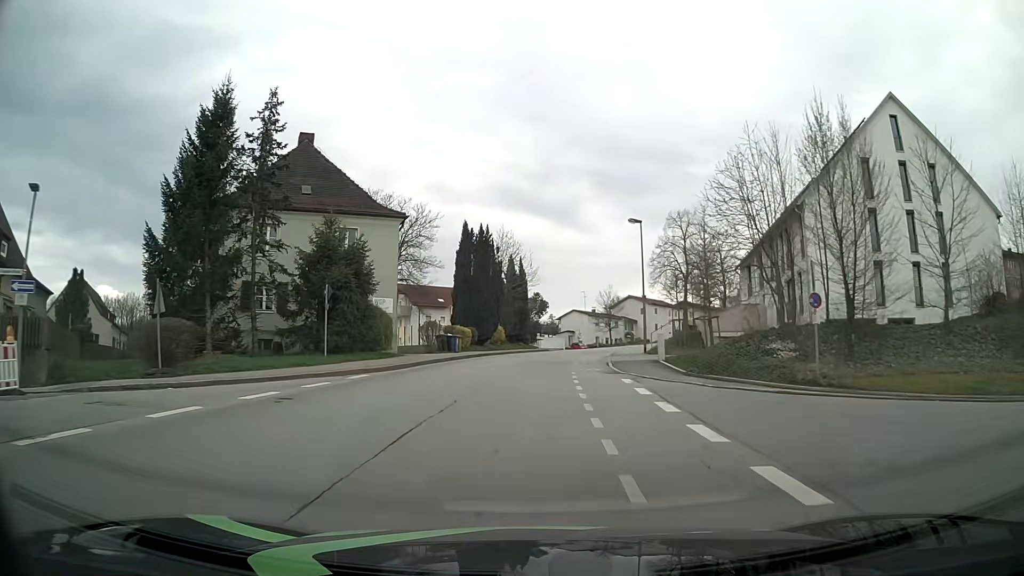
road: residential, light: Day
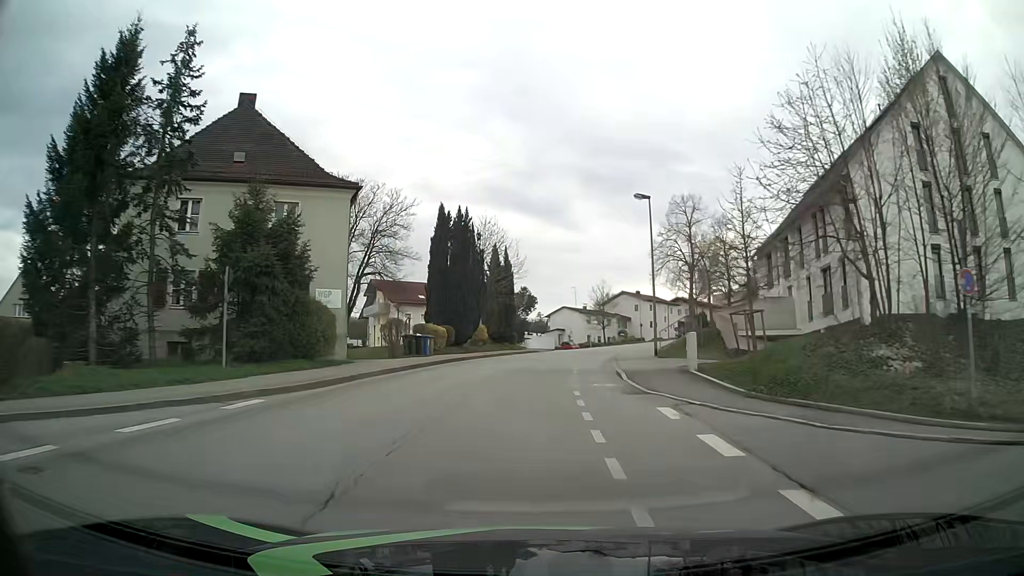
(+0.1, +7.1) m; +1°
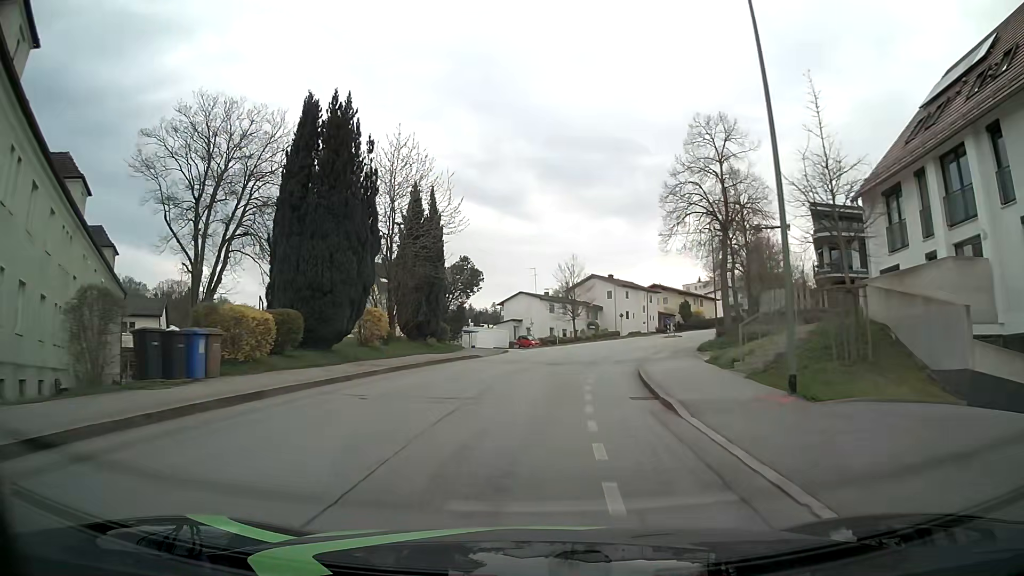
(+0.6, +21.2) m; +3°
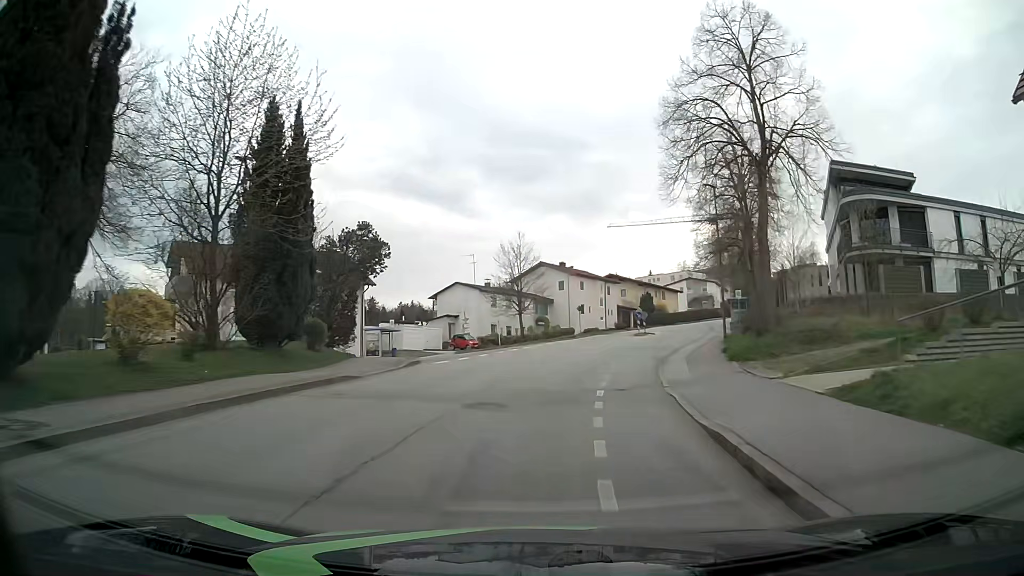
(+0.6, +13.9) m; +5°
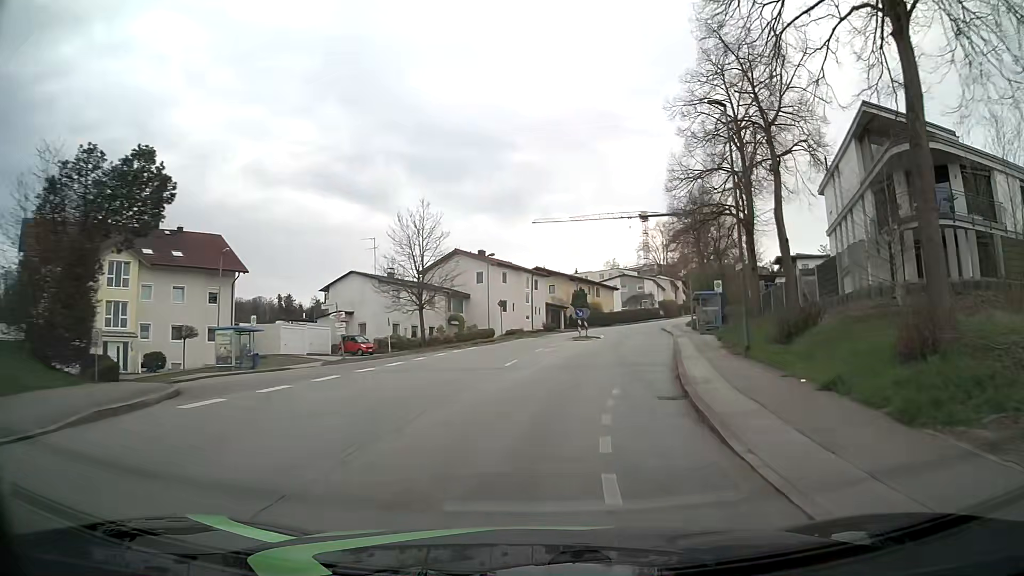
(+0.7, +13.8) m; +6°
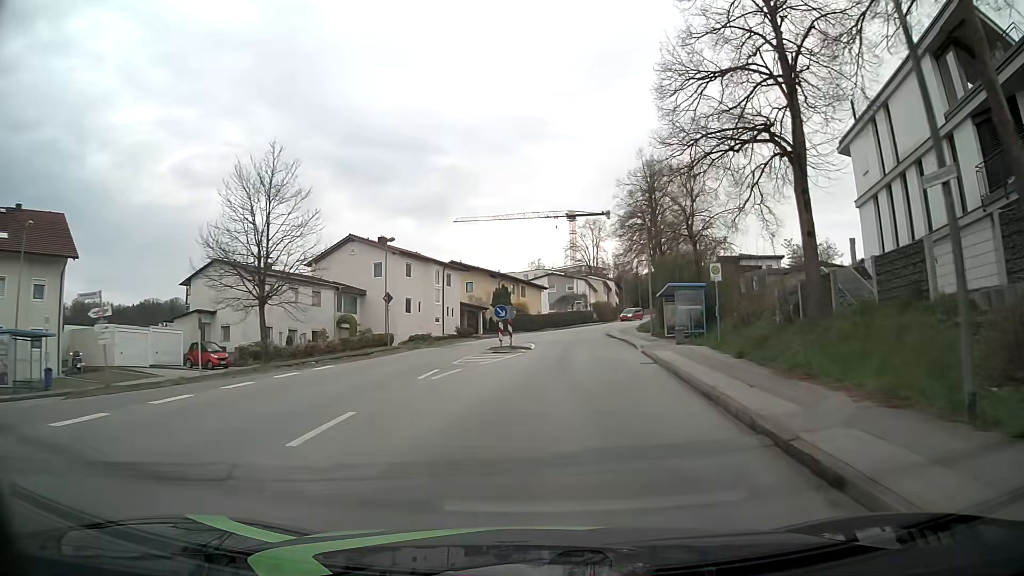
(+0.9, +13.7) m; +7°
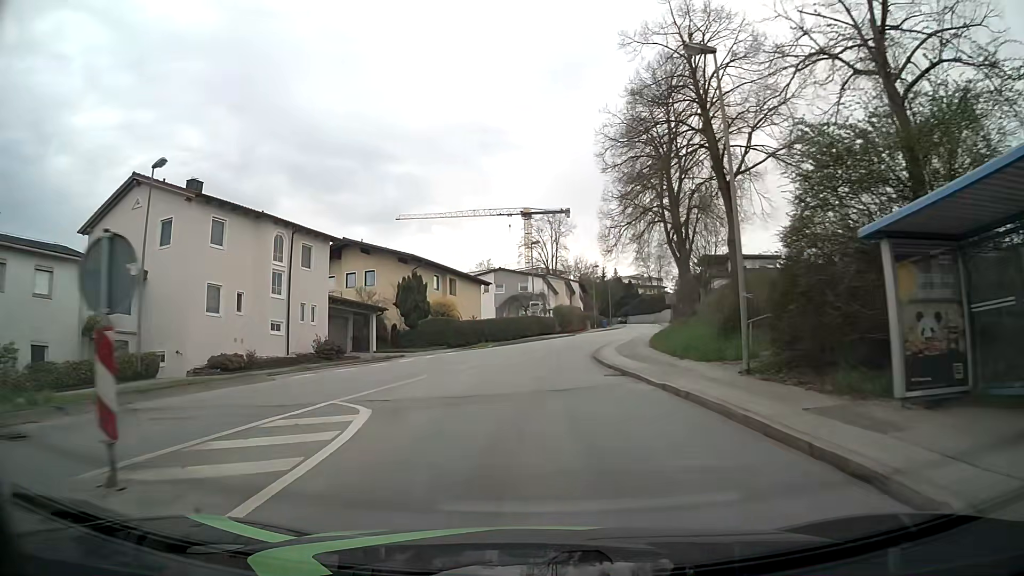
(+1.4, +27.2) m; +4°
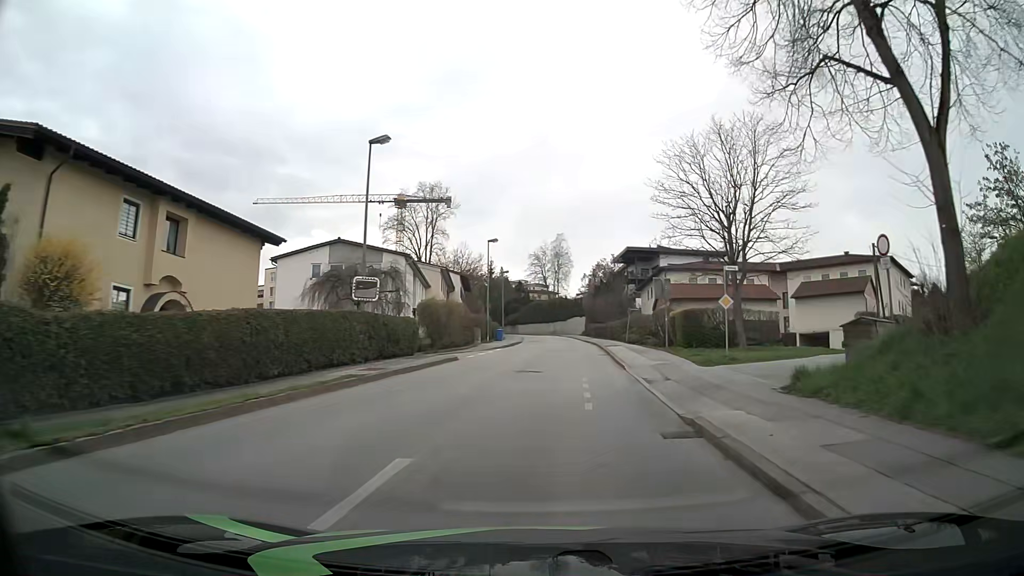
(+1.3, +33.6) m; +11°
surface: asphalt
(0, +10) (+1, +20) (+2, +30) (+2, +40) (+3, +50) (+3, +60) (+3, +70) (+3, +80) (+3, +90) (+2, +100) m
